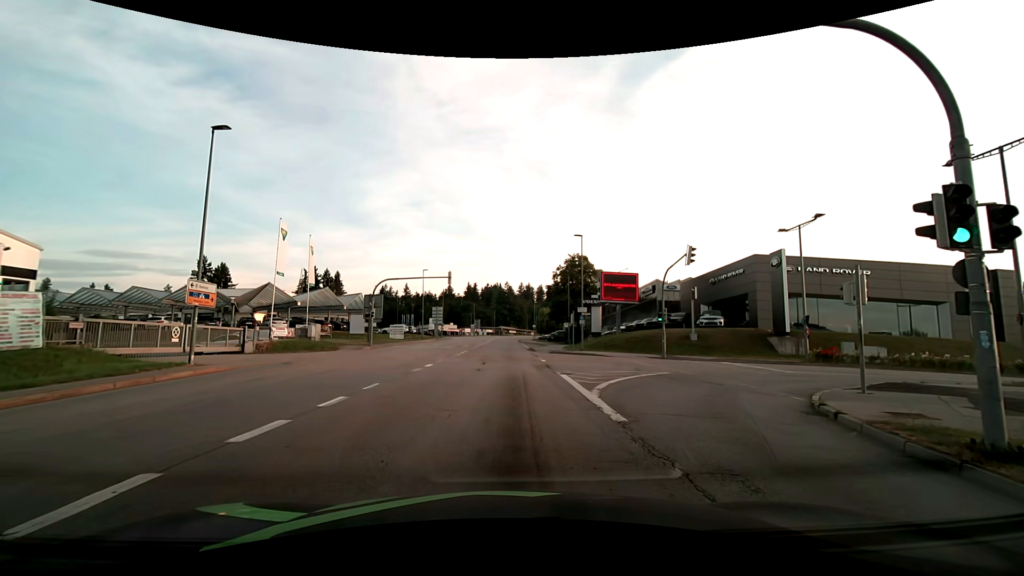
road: tertiary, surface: asphalt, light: Day
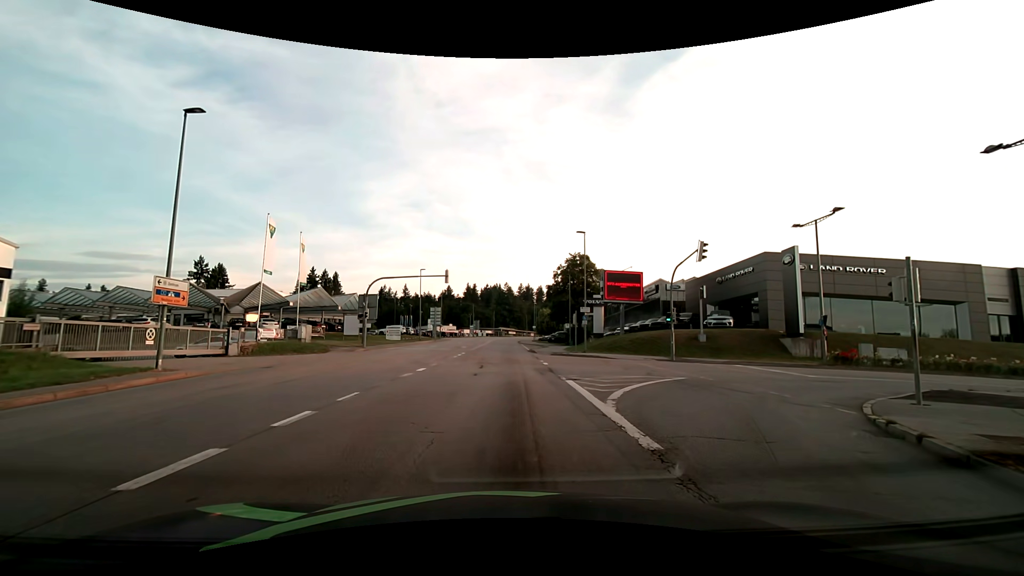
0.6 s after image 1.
(0.0, +2.0) m; +1°
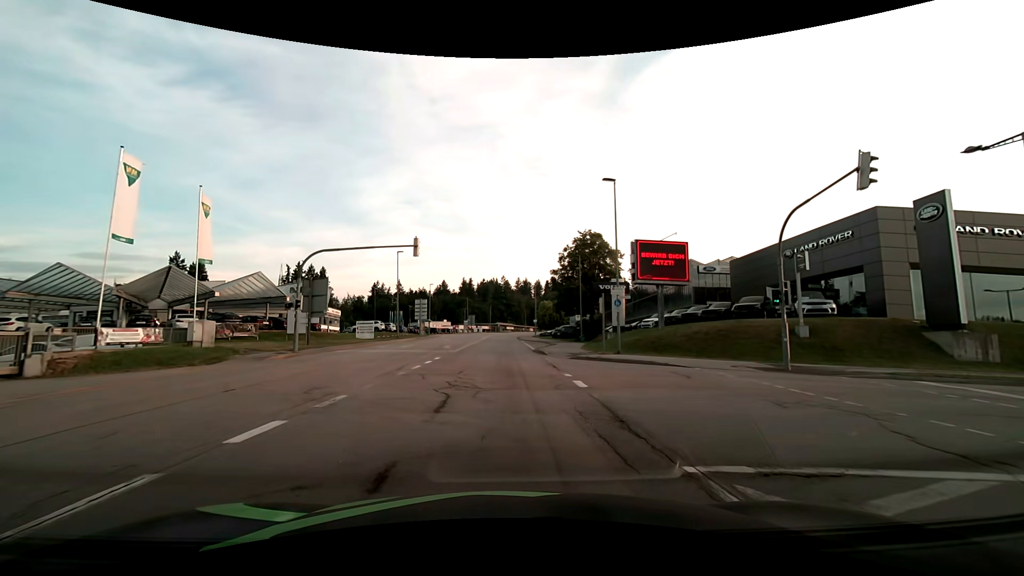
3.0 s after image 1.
(0.0, +13.6) m; 0°
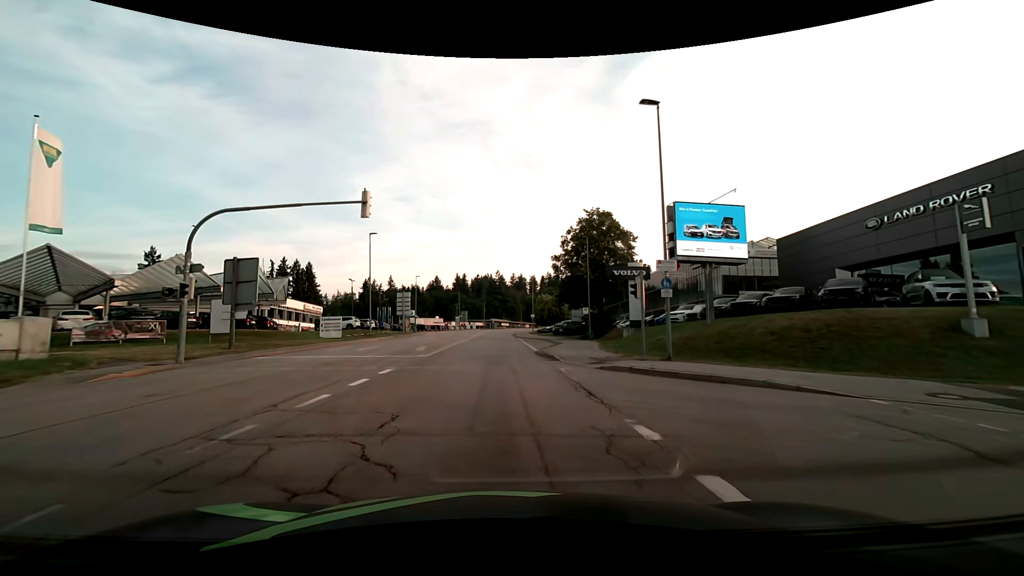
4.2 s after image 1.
(+0.1, +9.6) m; 0°
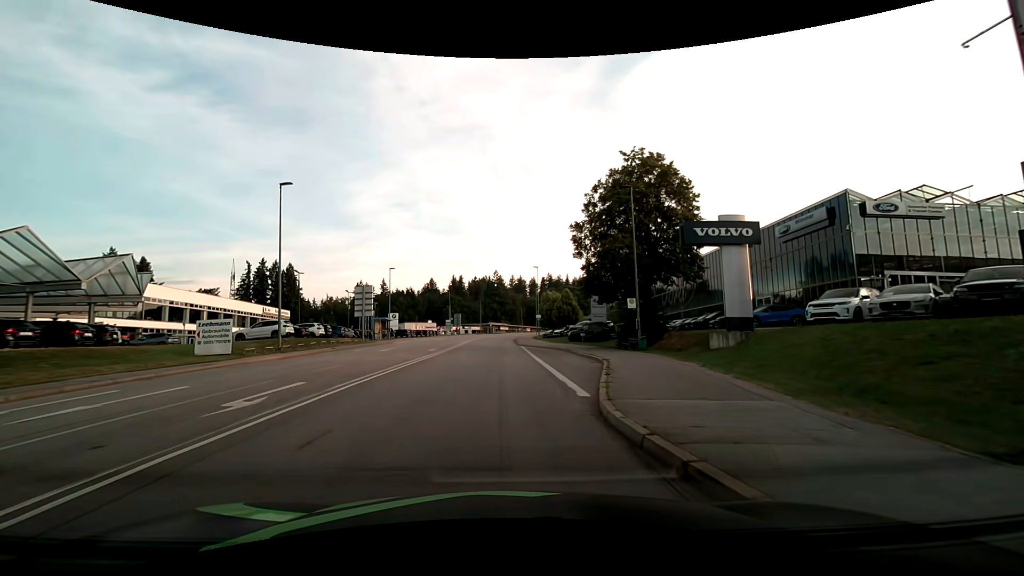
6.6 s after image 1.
(+0.2, +19.2) m; +1°
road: secondary
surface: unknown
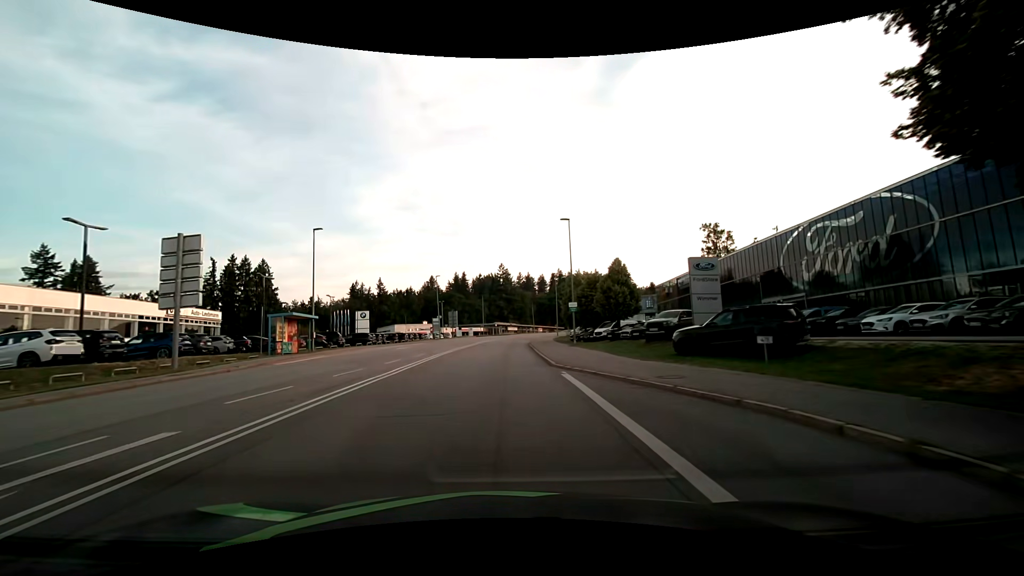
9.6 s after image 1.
(-0.3, +30.7) m; -1°
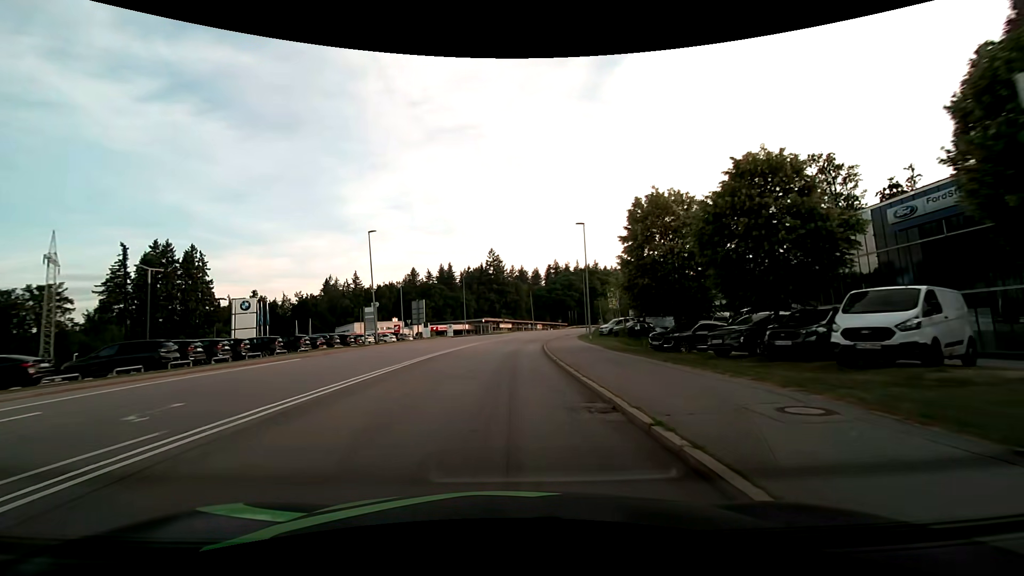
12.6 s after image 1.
(0.0, +35.9) m; +1°
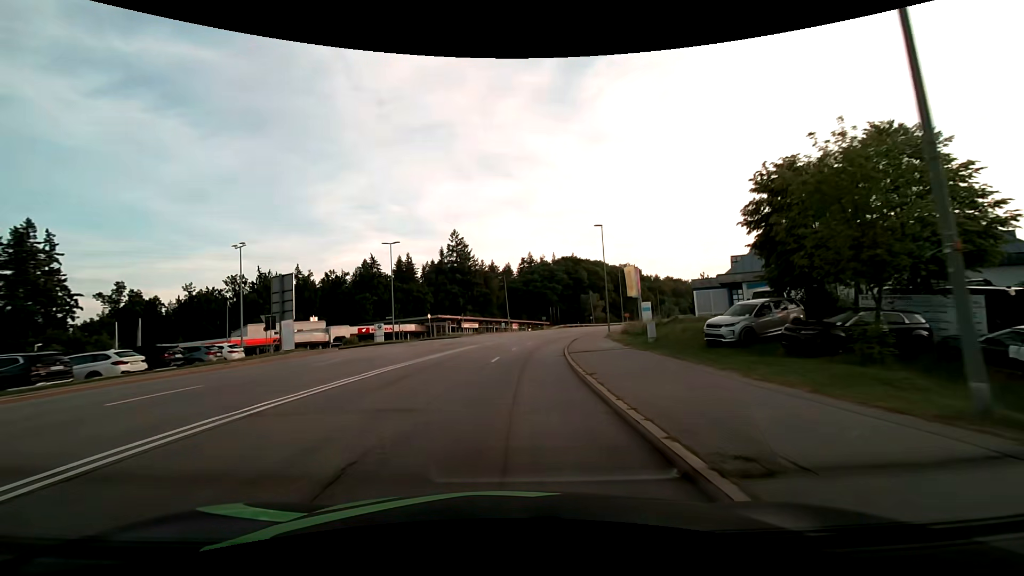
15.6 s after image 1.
(+0.9, +37.3) m; +3°
(0, +10) (+1, +20) (+2, +30) (+3, +40) (+5, +50) (+7, +59) (+9, +69) (+12, +79) (+15, +88) (+19, +98) m
